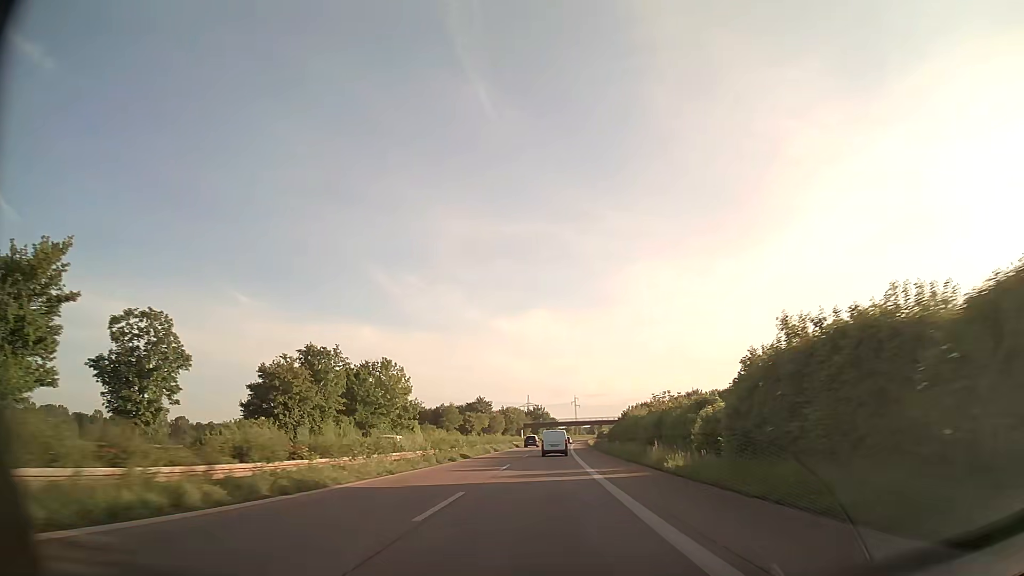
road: trunk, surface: asphalt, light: Day
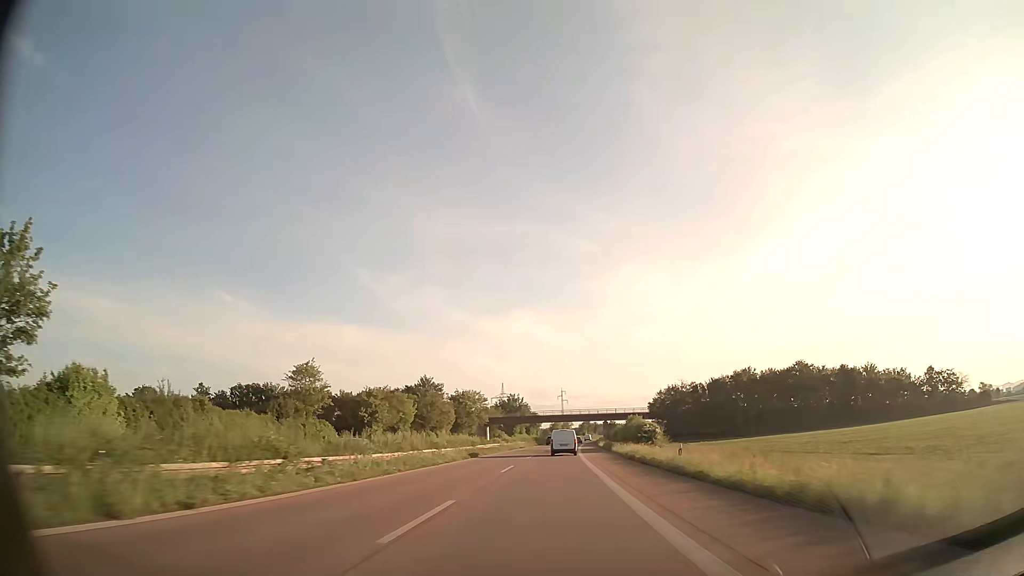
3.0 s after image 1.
(+0.9, +74.8) m; +2°
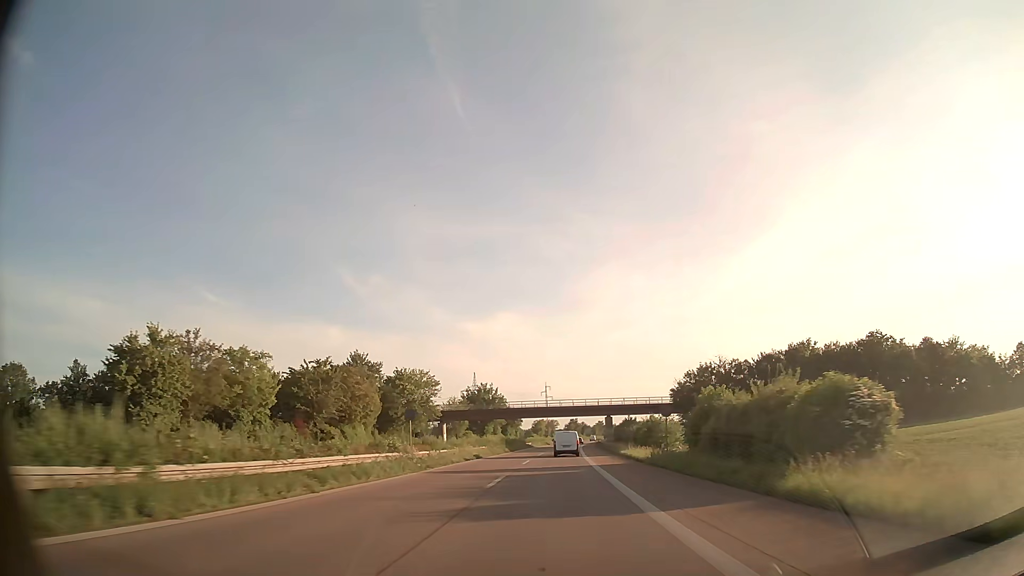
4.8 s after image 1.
(+0.4, +44.2) m; +1°
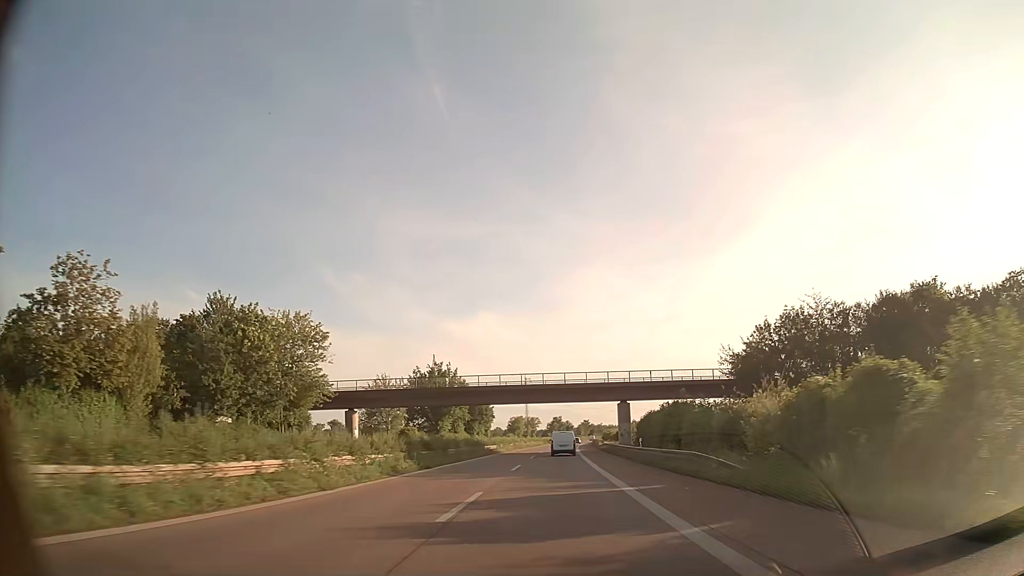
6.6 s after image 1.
(+0.6, +43.7) m; +2°
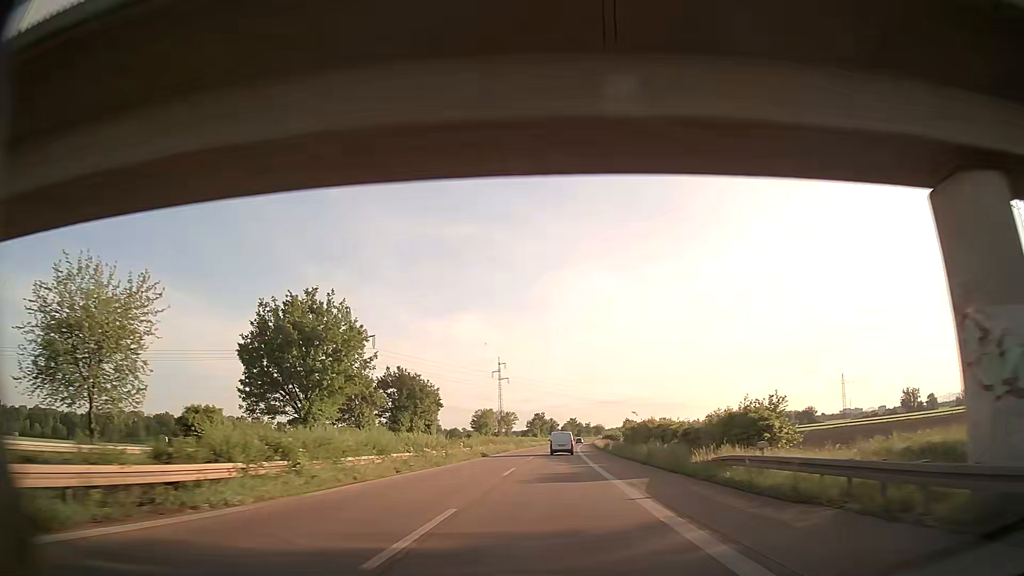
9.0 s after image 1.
(+0.8, +58.3) m; +1°
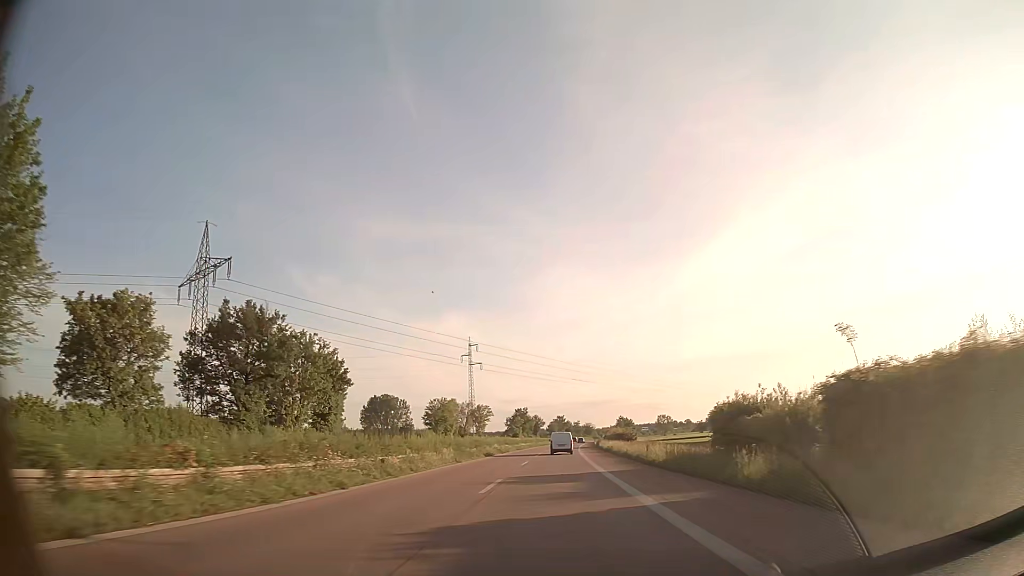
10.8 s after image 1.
(+0.6, +44.2) m; +1°
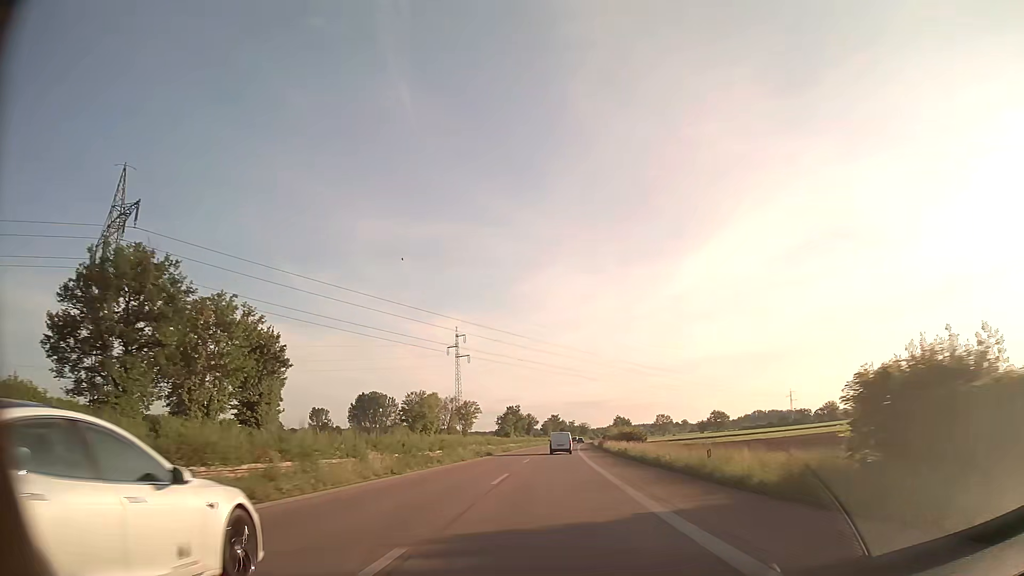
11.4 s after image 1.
(0.0, +14.8) m; 0°
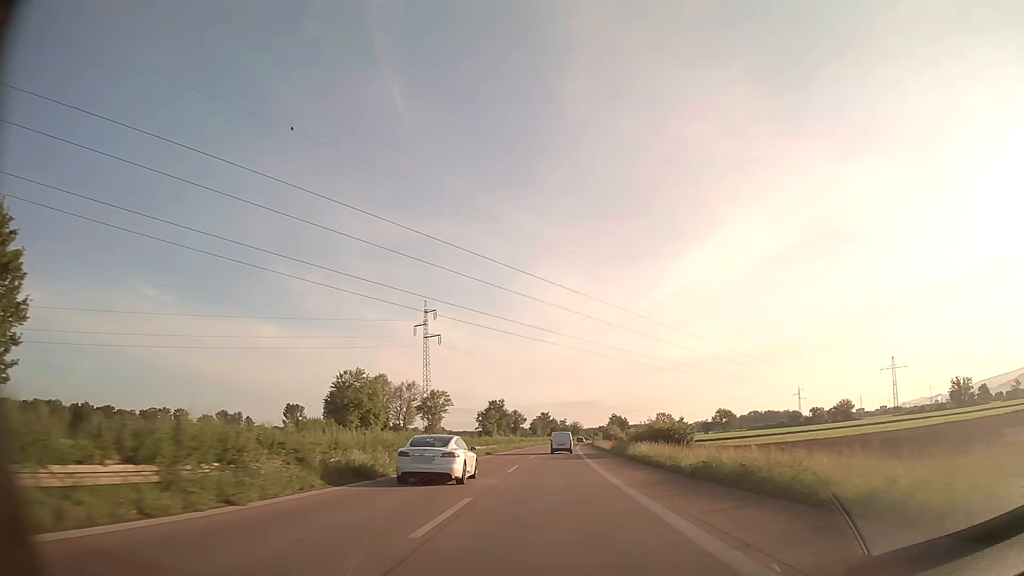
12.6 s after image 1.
(+0.2, +29.6) m; +1°
(0, +10) (0, +20) (0, +30) (0, +40) (+1, +50) (+1, +60) (+1, +70) (+2, +80) (+2, +90) (+3, +100) m
